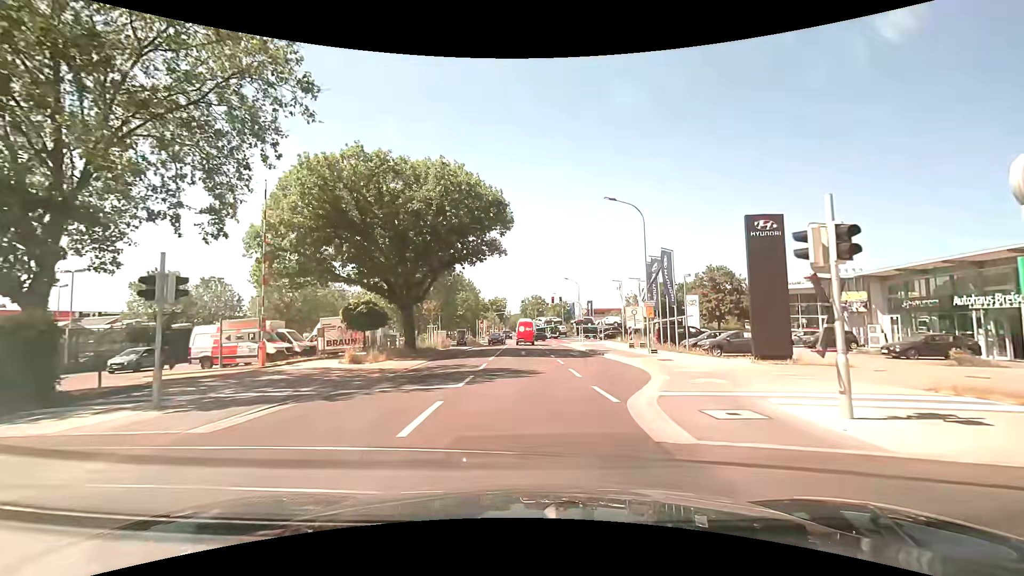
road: tertiary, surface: asphalt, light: Day
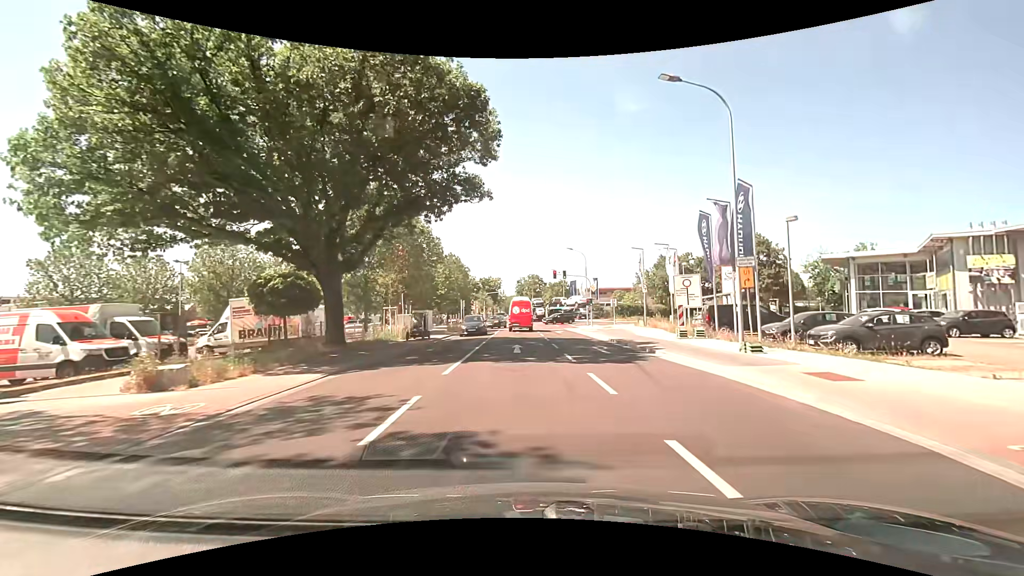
(+0.1, +12.7) m; 0°
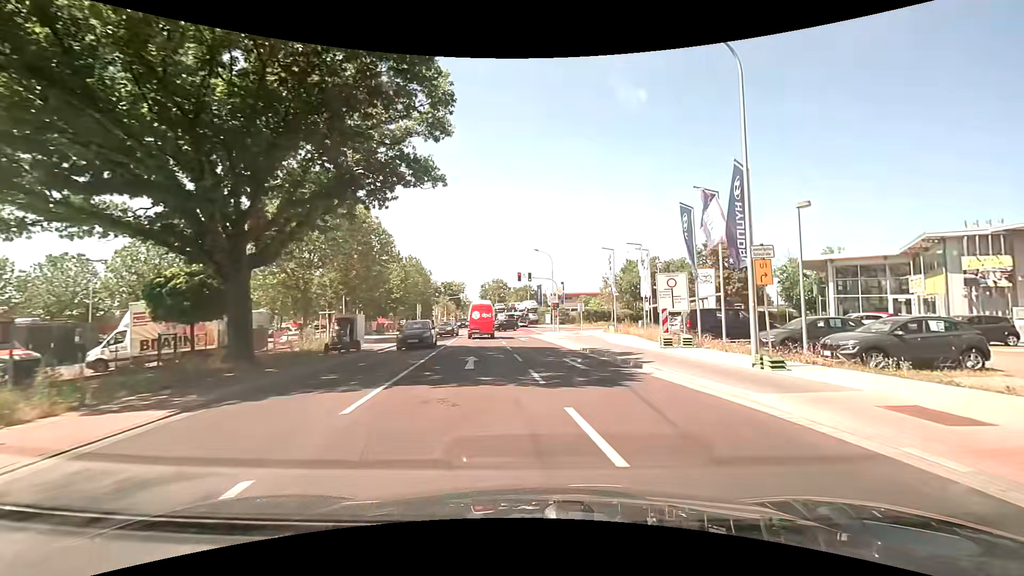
(+0.2, +3.9) m; +5°
(0, +10) (0, +20) (0, +30) (-1, +40) (-2, +50) (0, +60) (+7, +67) (+15, +72) (+24, +77) (+33, +81) m
